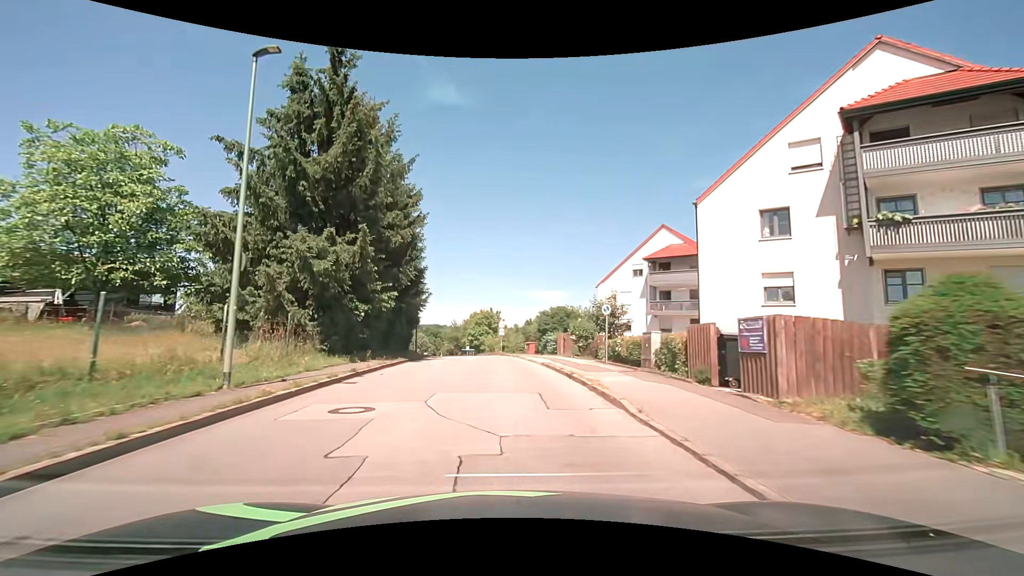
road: unclassified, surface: asphalt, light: Day
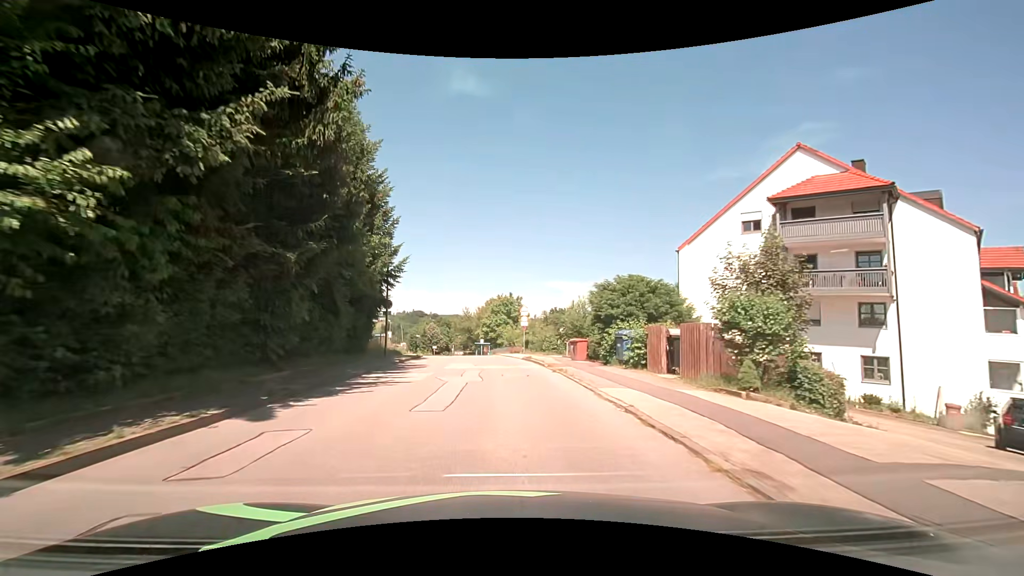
(-0.3, +18.9) m; -2°
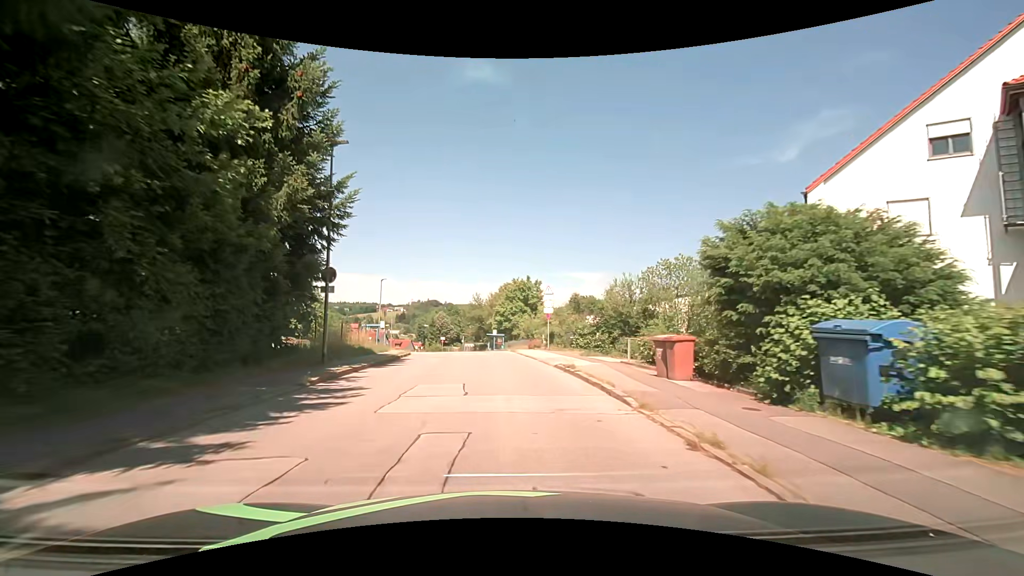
(-0.2, +12.0) m; -2°
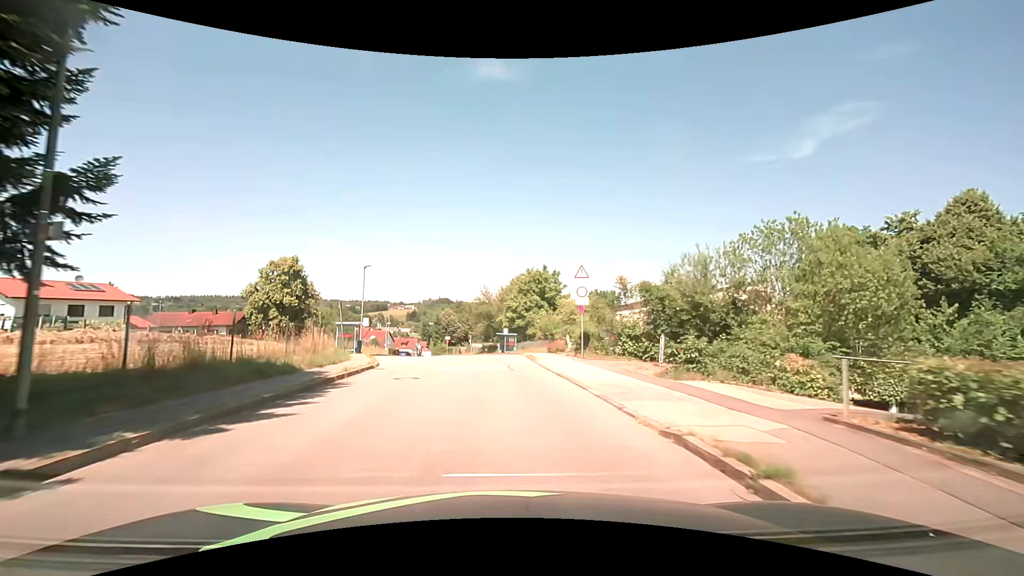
(-0.2, +11.1) m; -2°
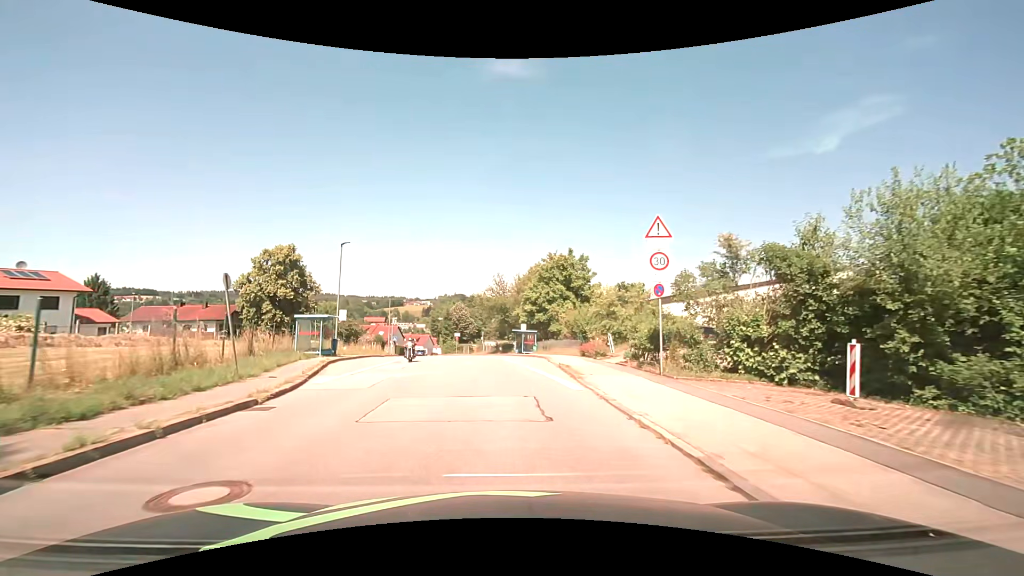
(0.0, +10.6) m; -1°
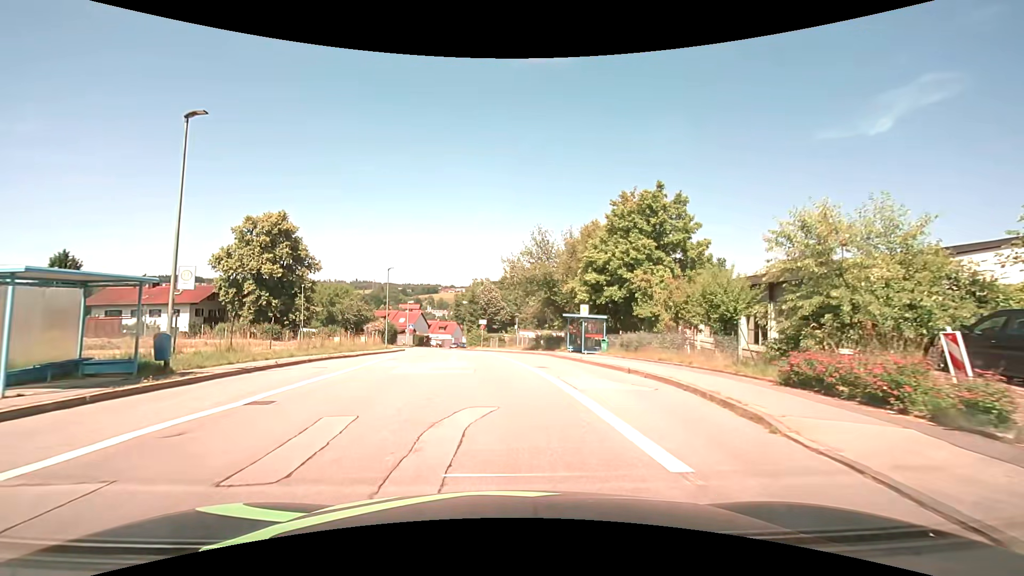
(-0.8, +20.3) m; -4°
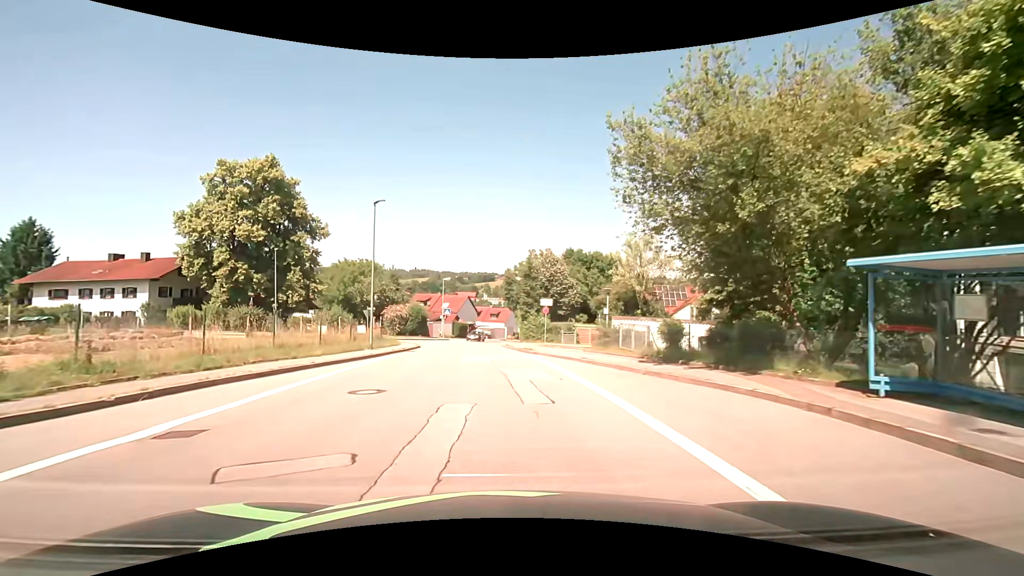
(-1.3, +23.9) m; -6°
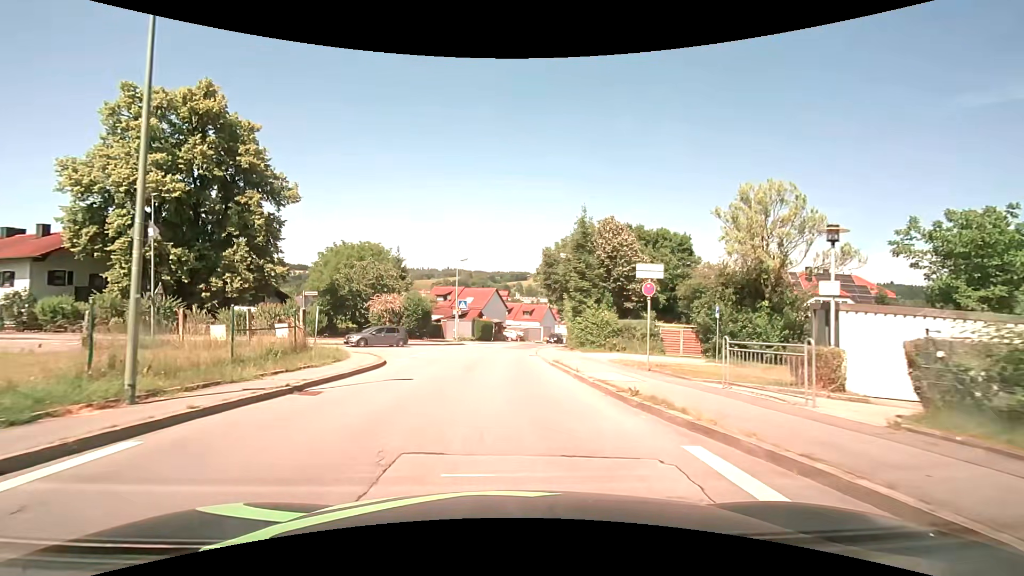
(-0.7, +19.3) m; -4°
(0, +10) (0, +20) (0, +30) (0, +40) (+2, +50) (+4, +60) (+7, +69) (+10, +79) (+13, +88) (+16, +98) m
